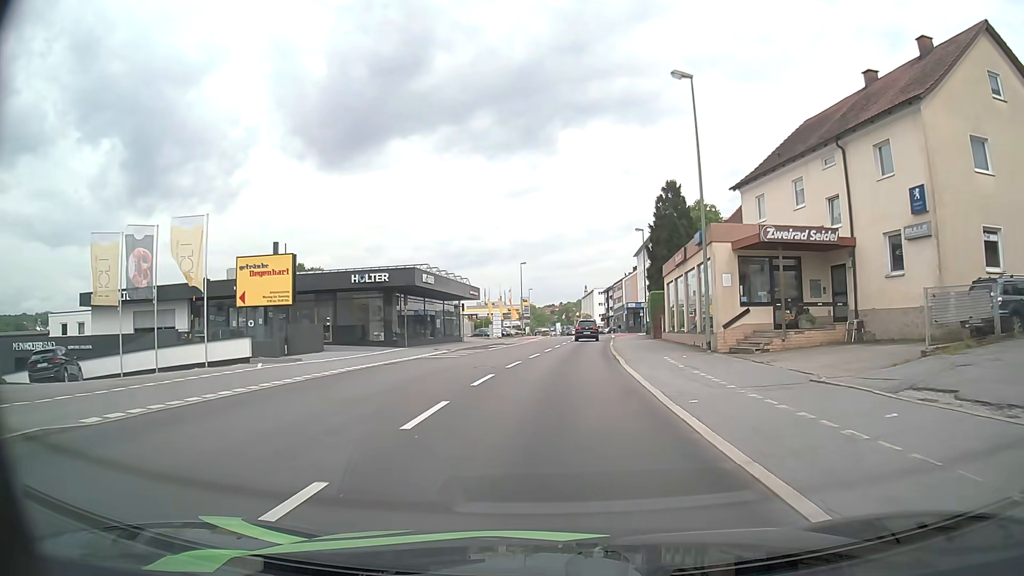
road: tertiary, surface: asphalt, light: Day
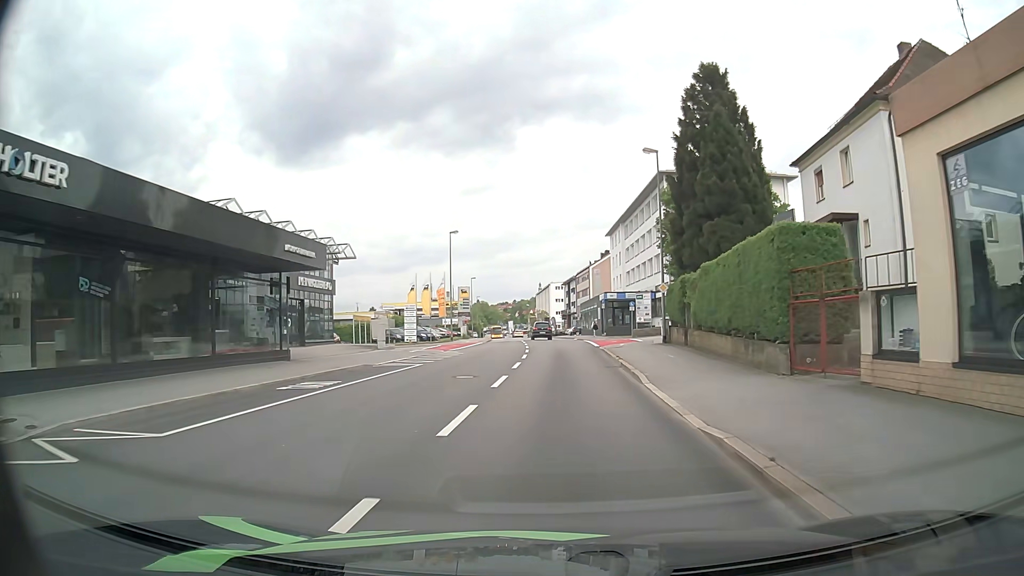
(+1.0, +30.1) m; +4°
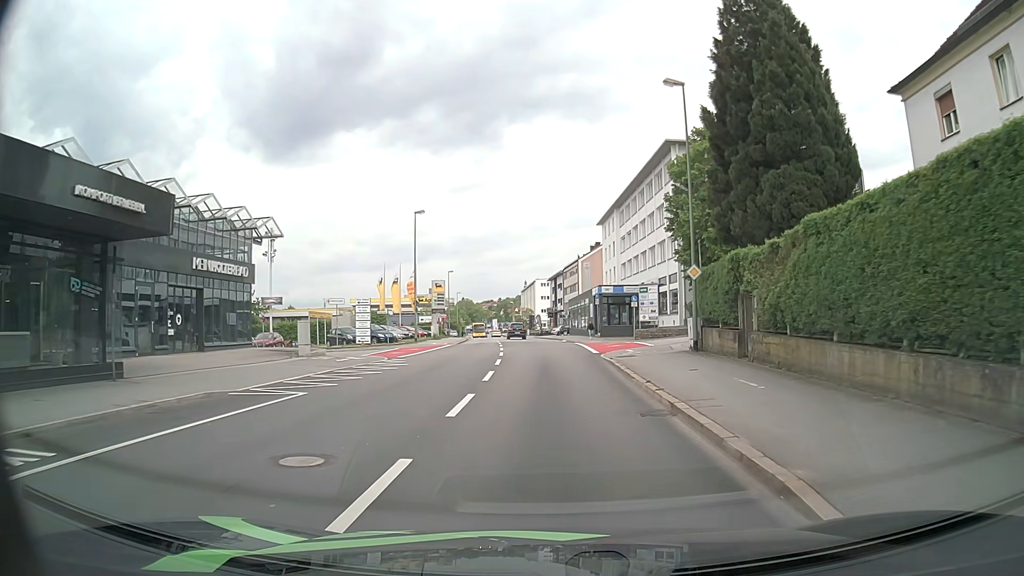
(+0.1, +10.4) m; +2°
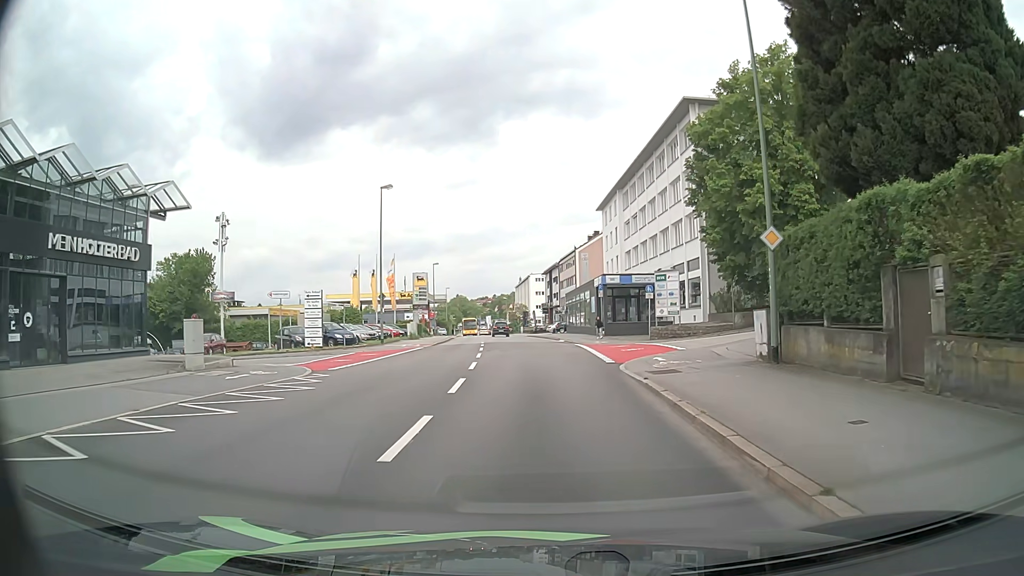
(0.0, +9.0) m; 0°
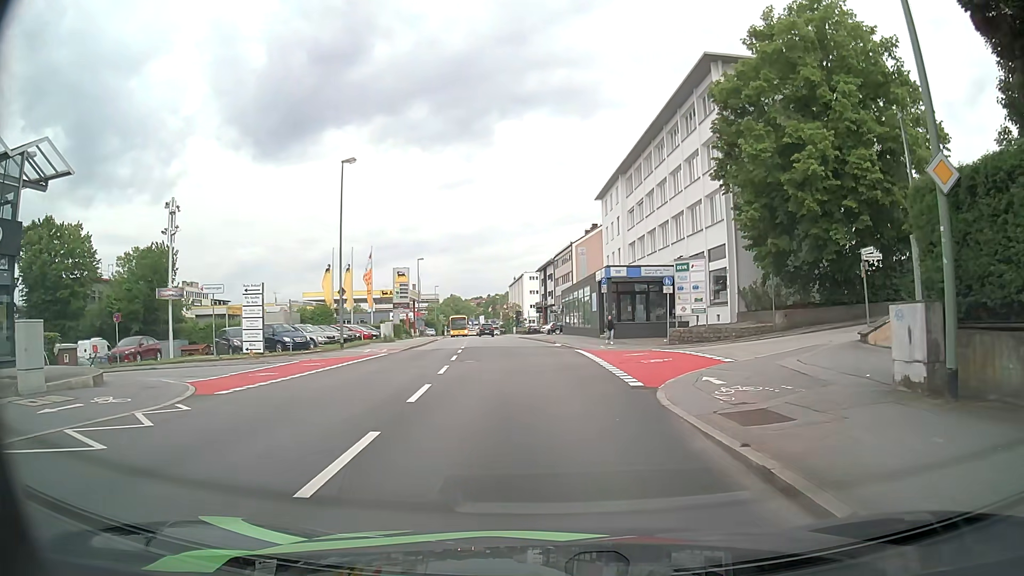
(0.0, +7.3) m; 0°
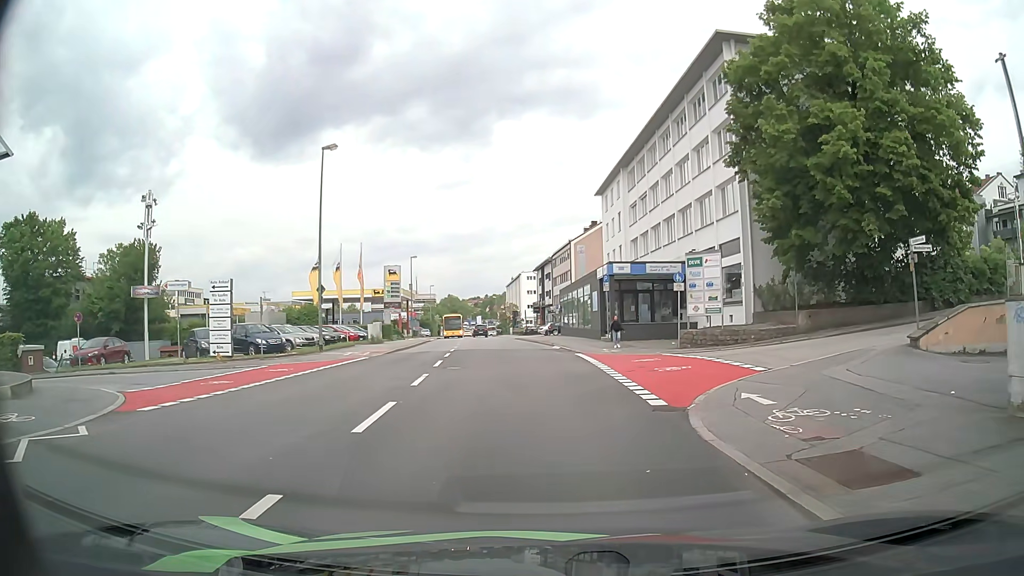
(0.0, +3.0) m; -1°
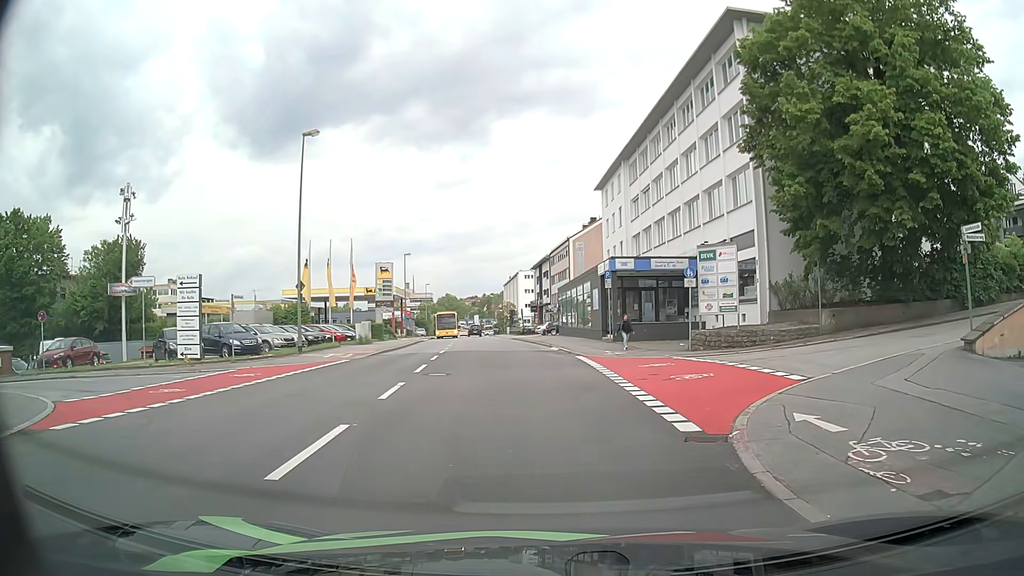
(0.0, +2.5) m; -1°
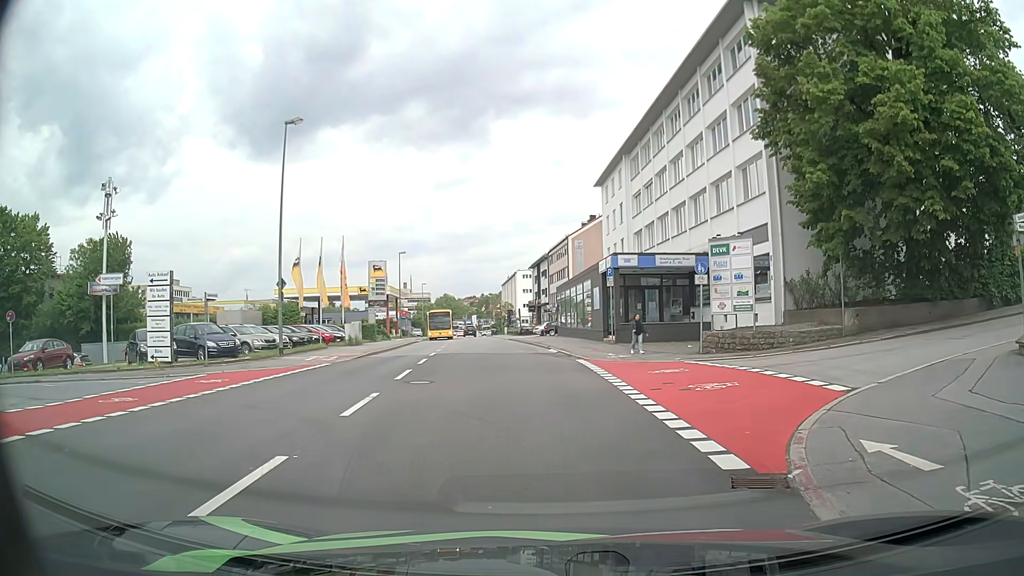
(0.0, +2.0) m; +1°
